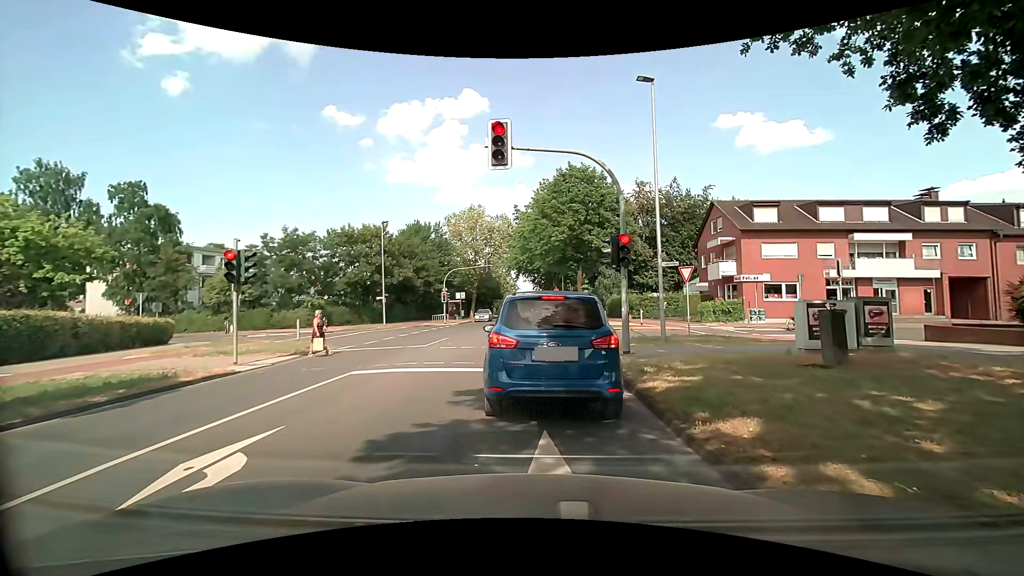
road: tertiary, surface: asphalt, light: Day
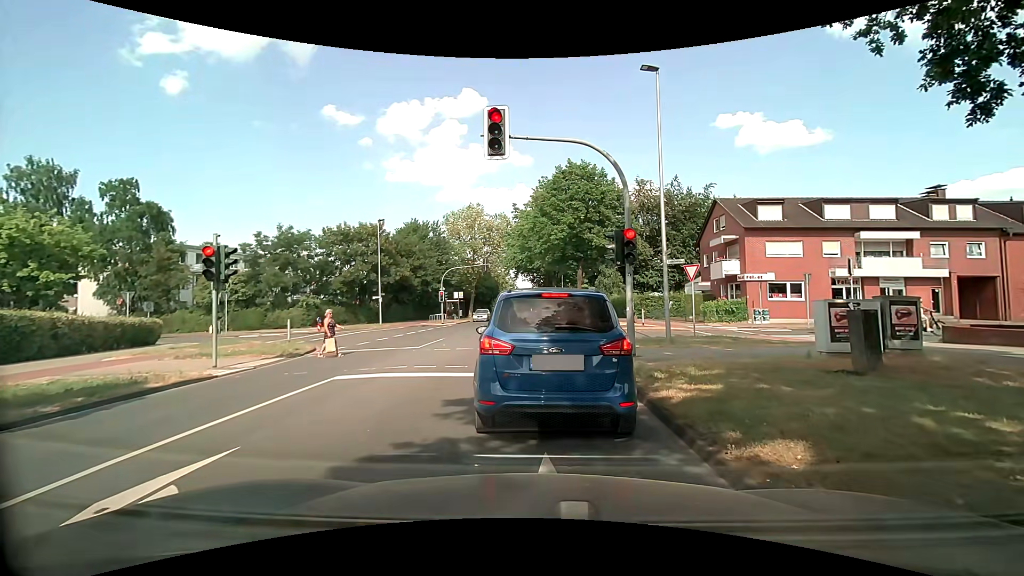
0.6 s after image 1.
(0.0, +0.8) m; +2°
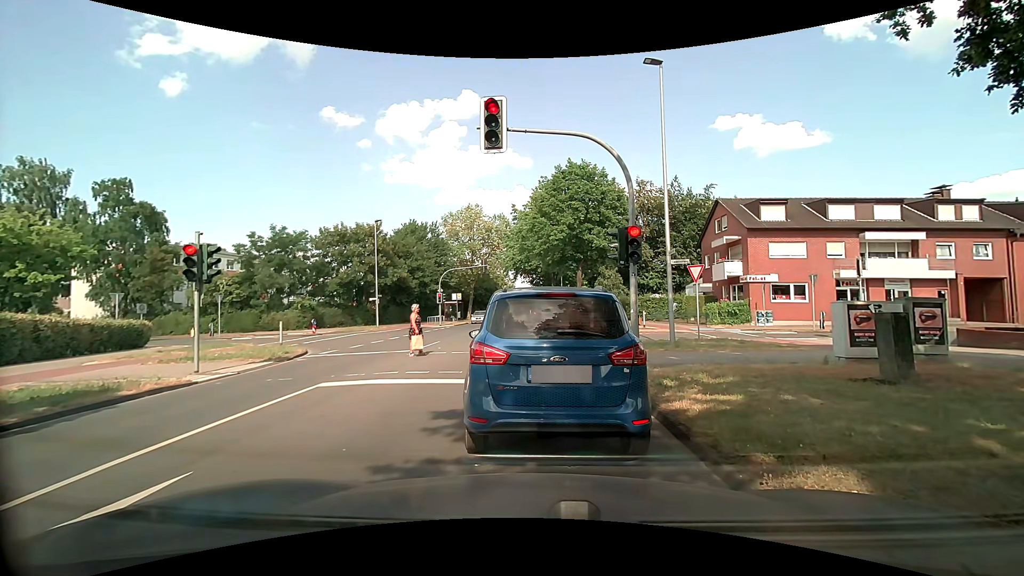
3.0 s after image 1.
(0.0, +0.7) m; 0°
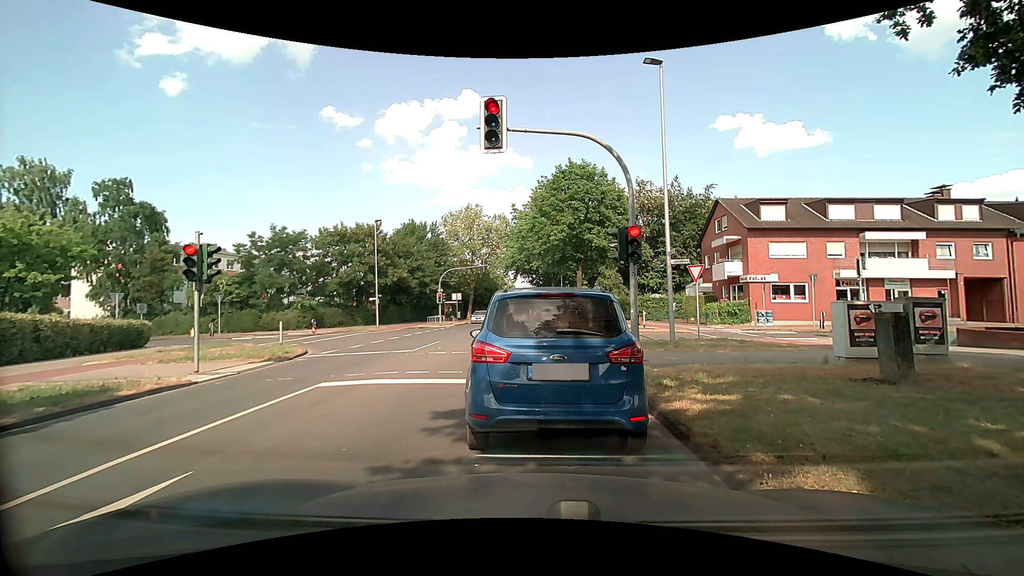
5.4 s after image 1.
(0.0, 0.0) m; 0°
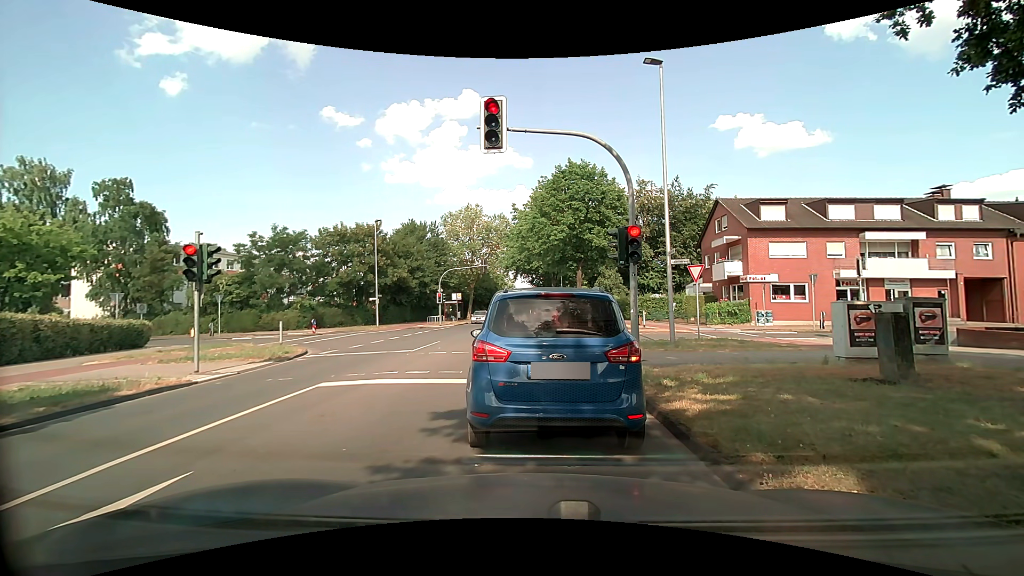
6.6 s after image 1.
(0.0, 0.0) m; 0°
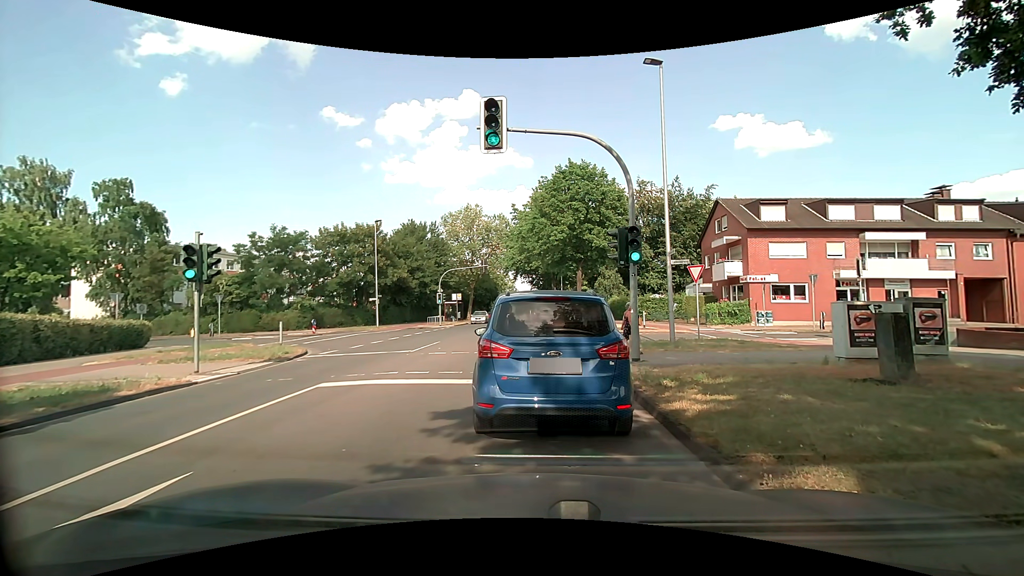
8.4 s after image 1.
(0.0, 0.0) m; 0°
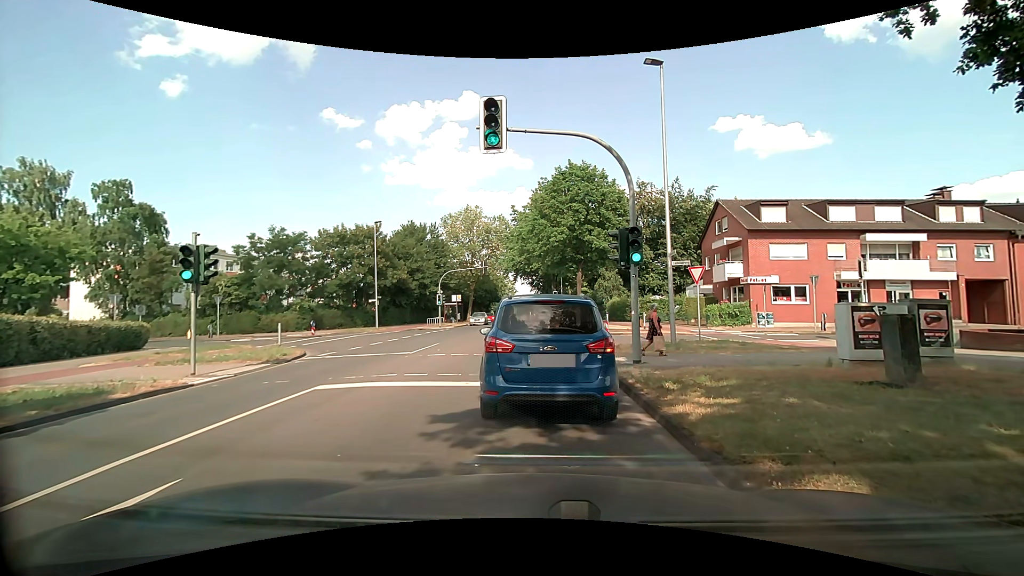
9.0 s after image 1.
(0.0, +0.1) m; 0°
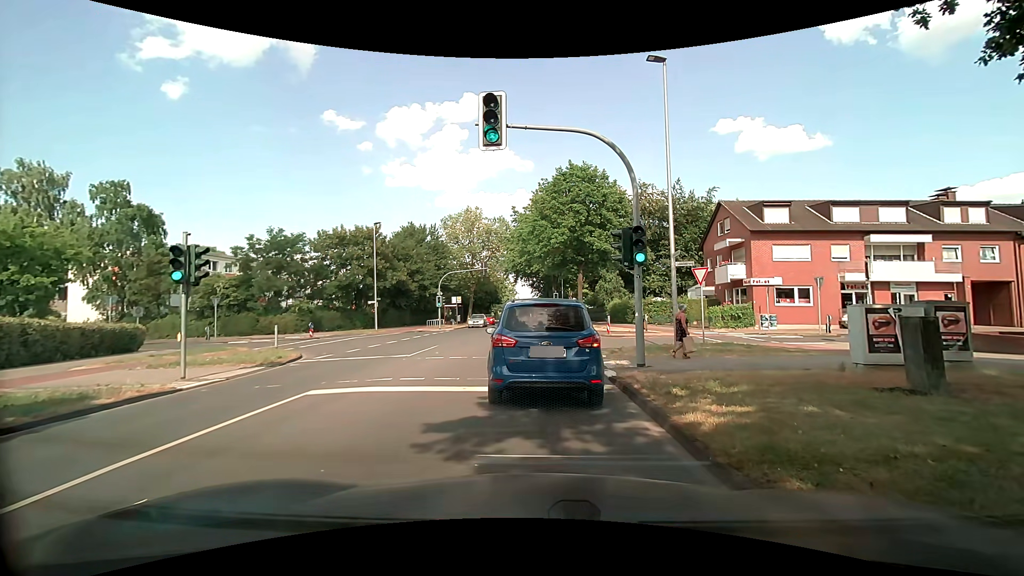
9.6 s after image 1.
(0.0, +0.4) m; 0°
